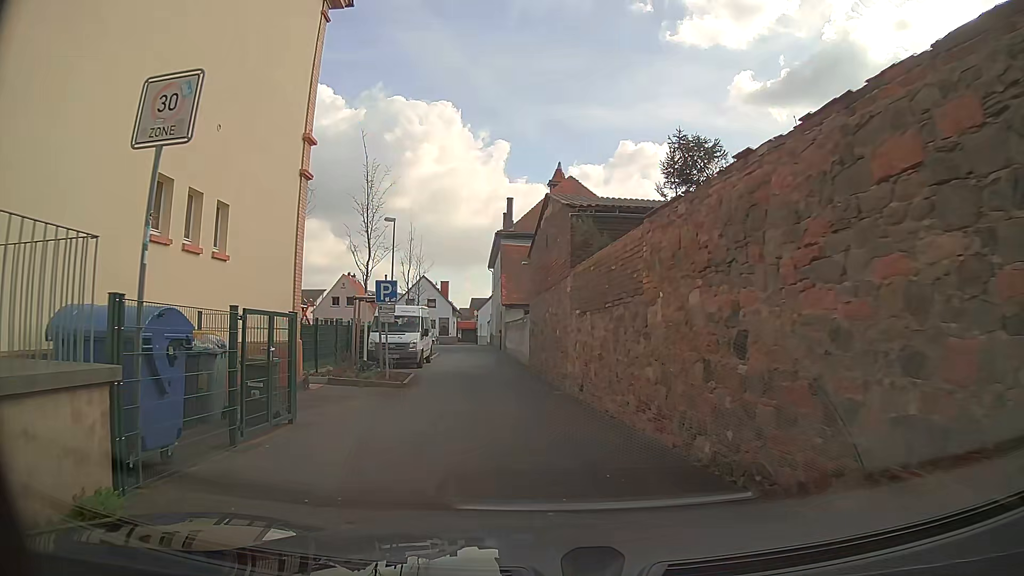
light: Day
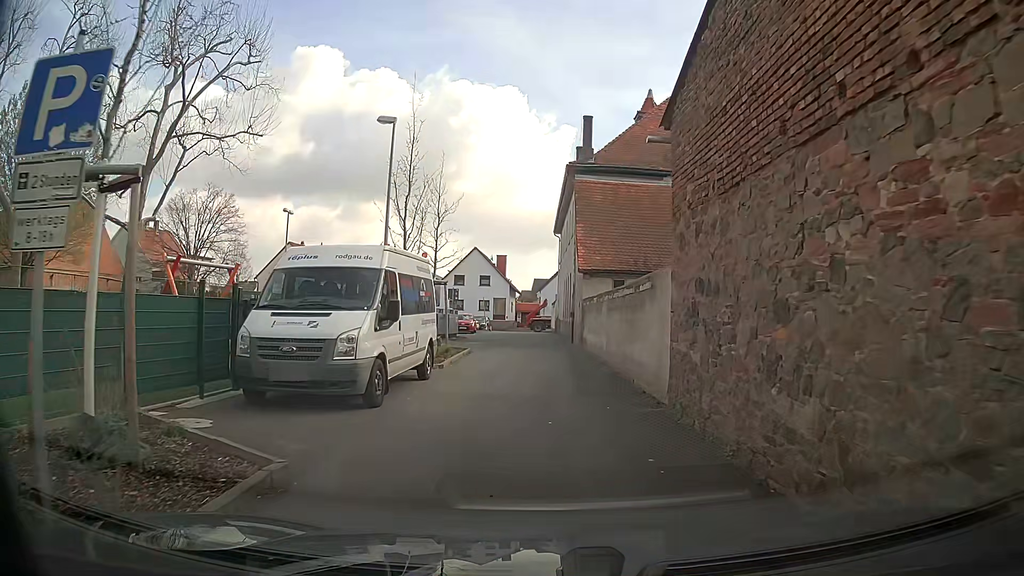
(-1.1, +15.1) m; -7°
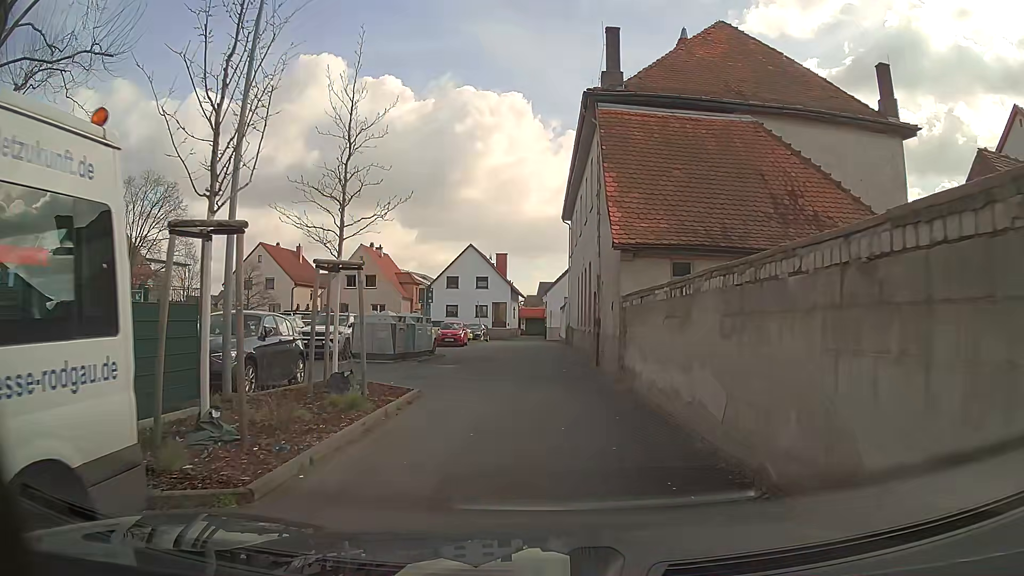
(+0.2, +10.4) m; +2°
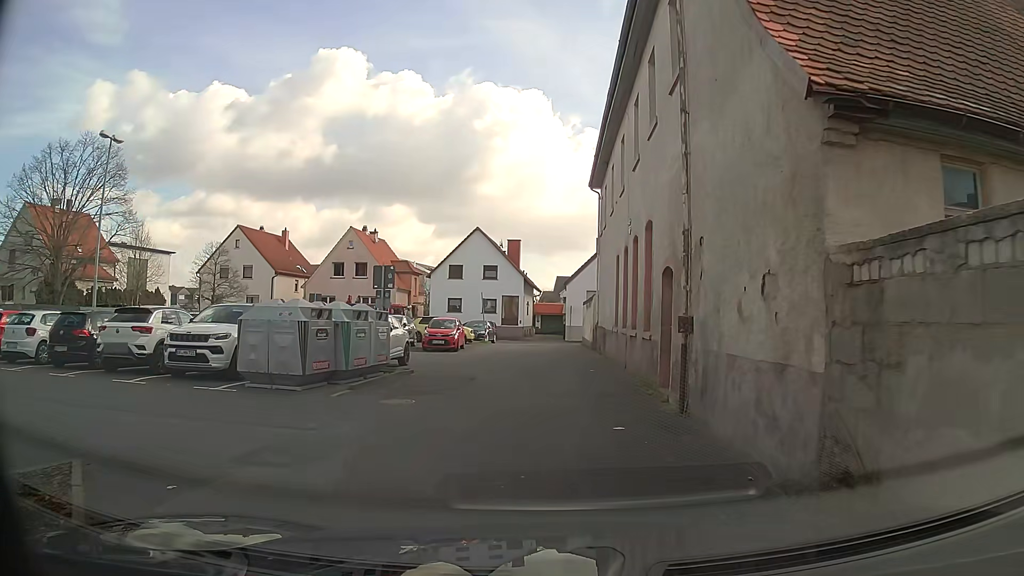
(-0.2, +9.8) m; -2°
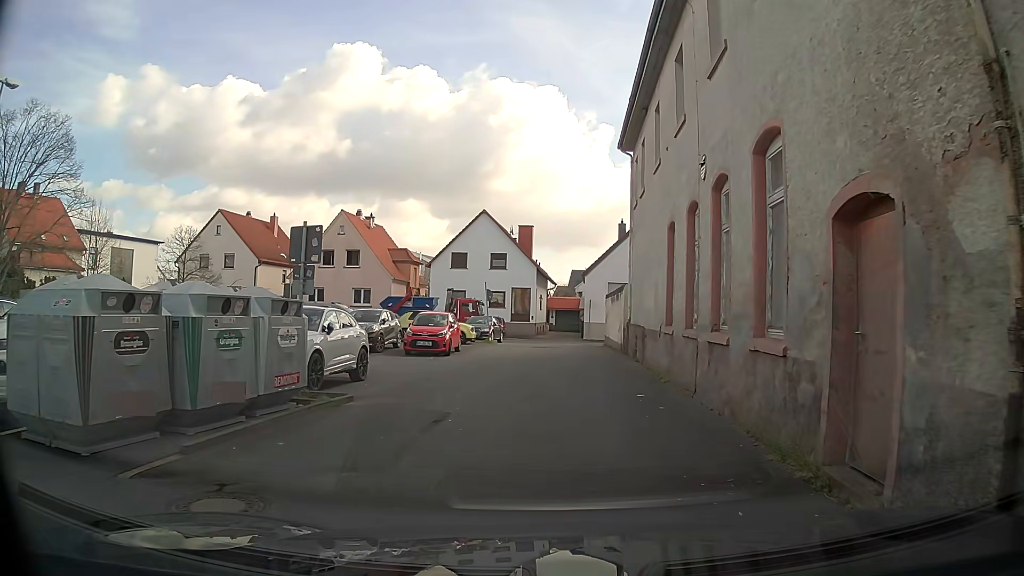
(-0.1, +6.8) m; -2°
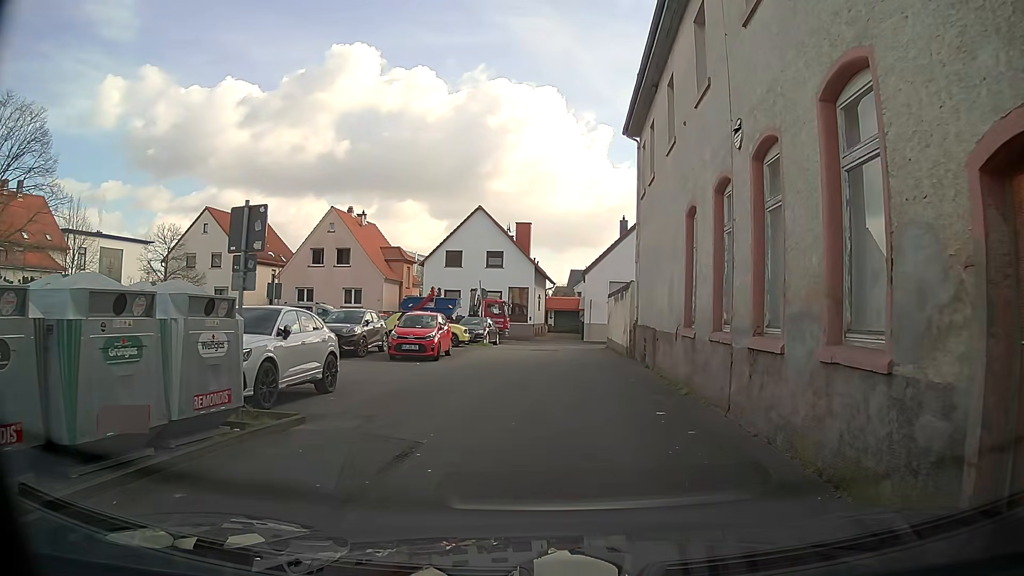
(0.0, +2.2) m; 0°
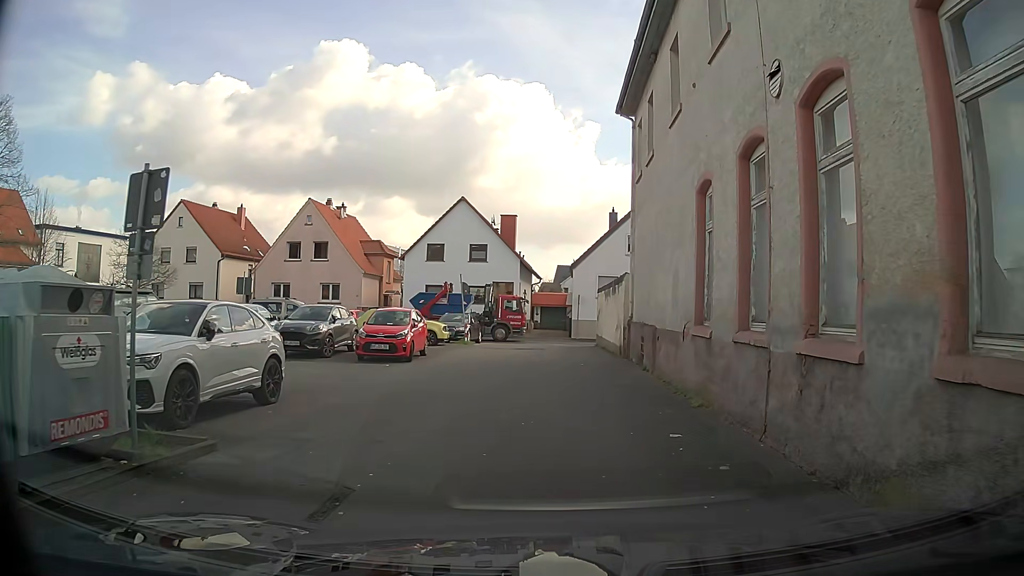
(0.0, +2.1) m; +2°
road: service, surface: asphalt
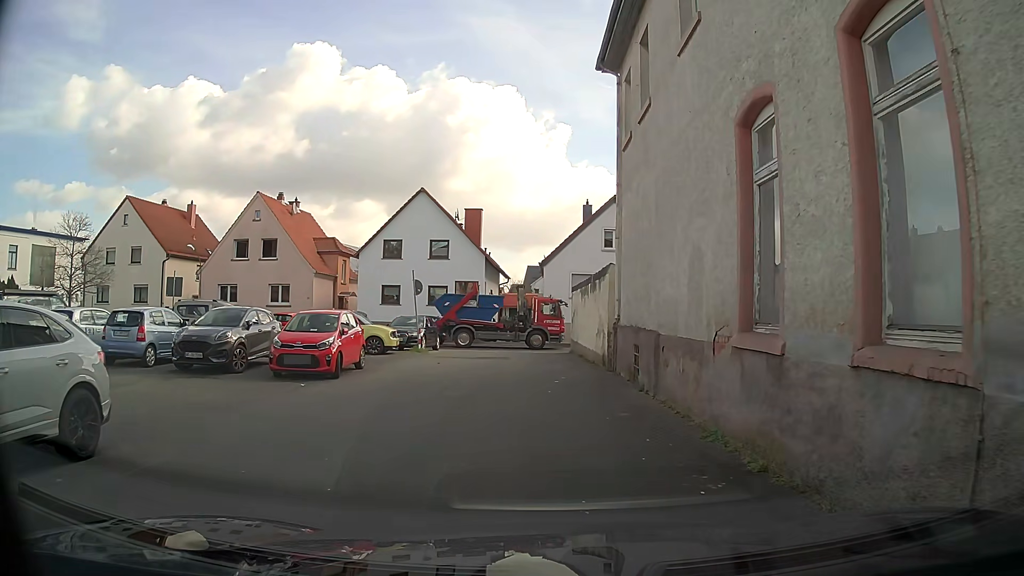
(+0.2, +4.2) m; +3°
